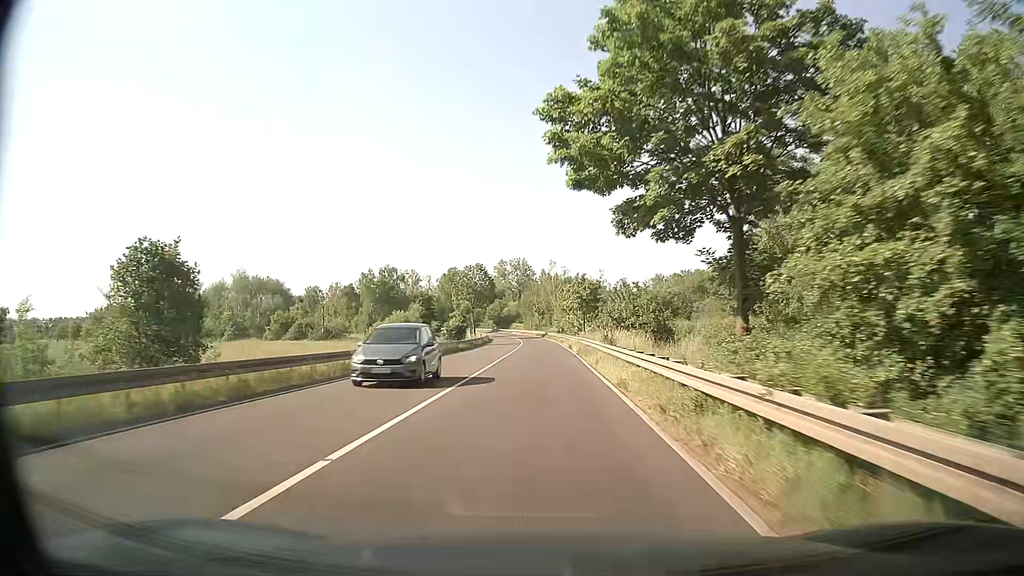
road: primary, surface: asphalt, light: Day
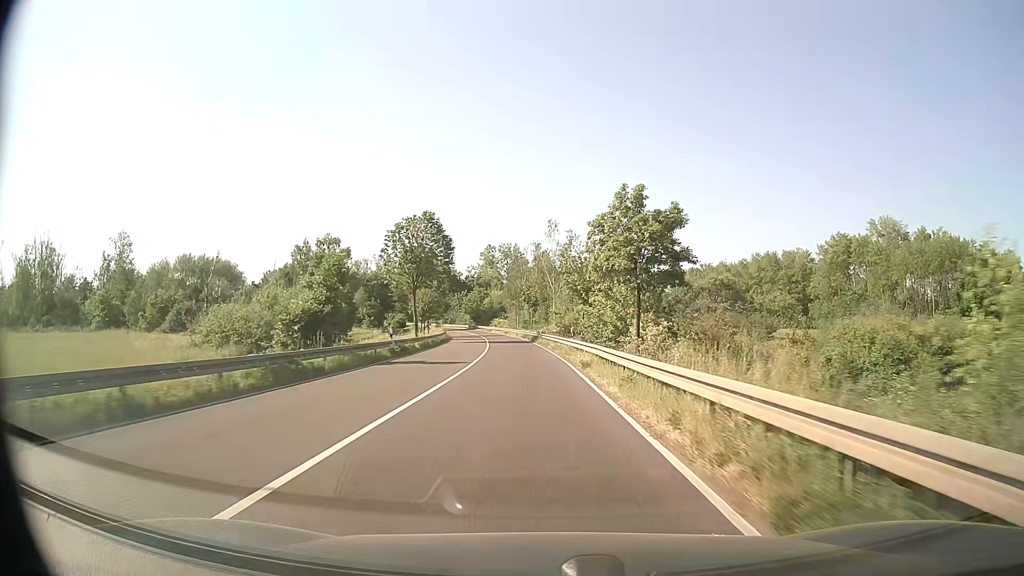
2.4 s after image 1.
(+0.3, +42.4) m; +1°
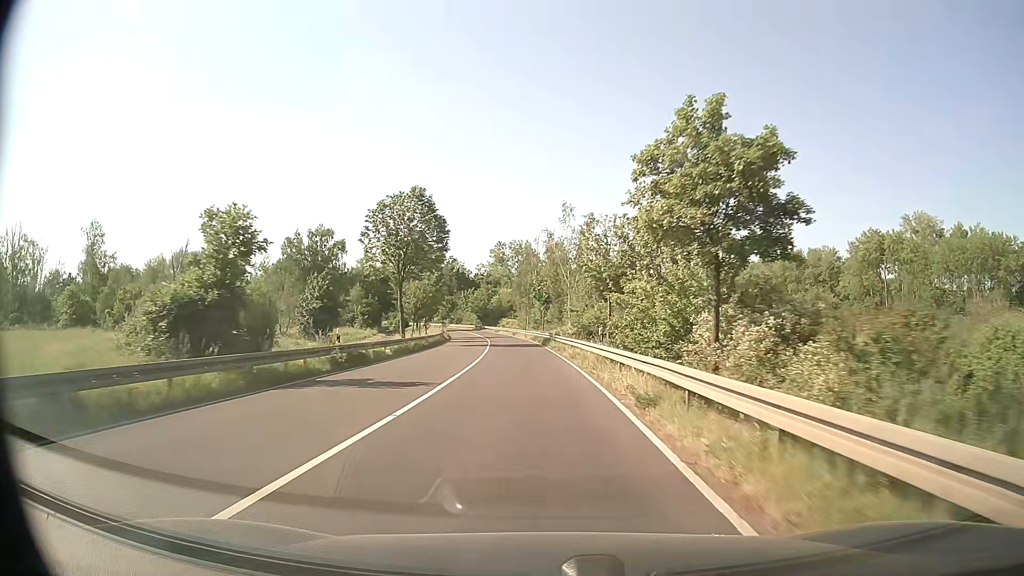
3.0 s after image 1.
(-0.1, +10.5) m; -1°
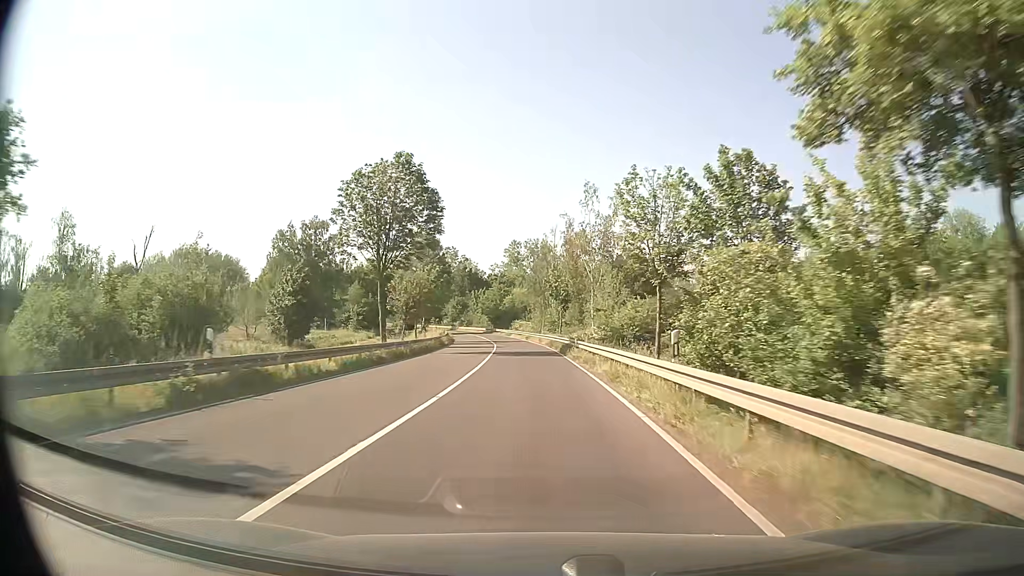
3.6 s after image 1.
(-0.1, +10.5) m; -1°
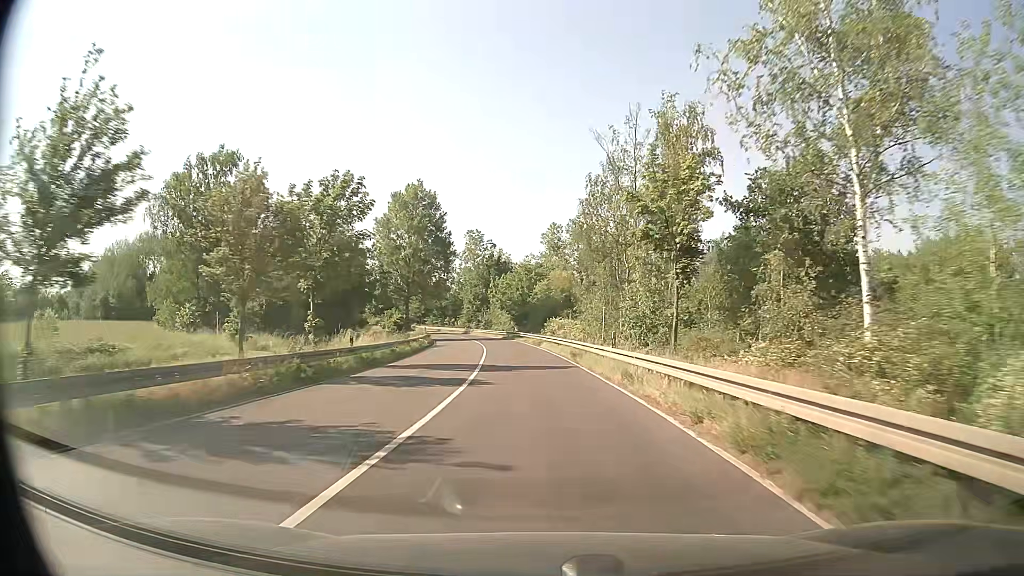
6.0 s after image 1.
(-1.3, +41.5) m; -3°
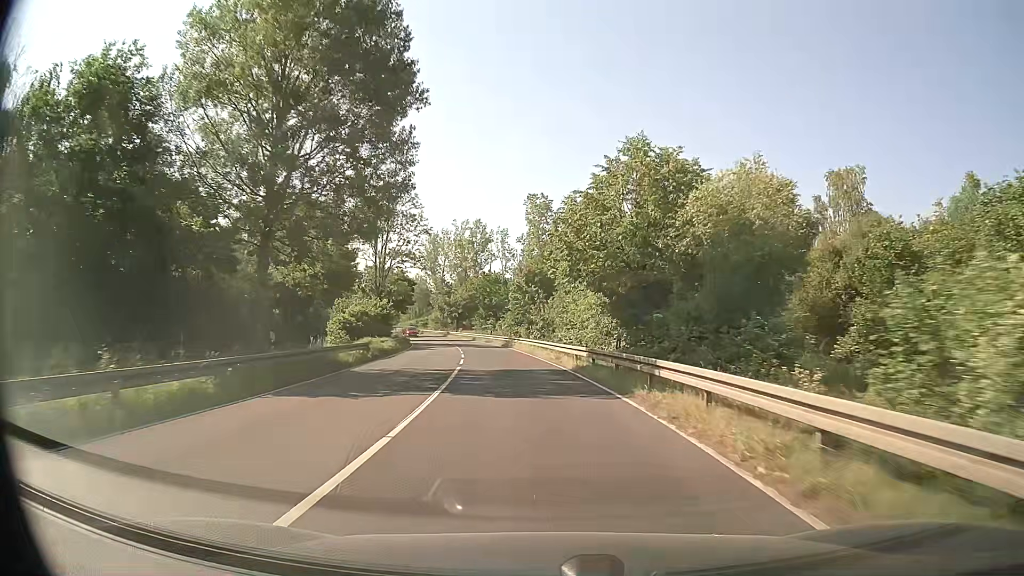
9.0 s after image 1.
(-2.9, +51.7) m; -7°
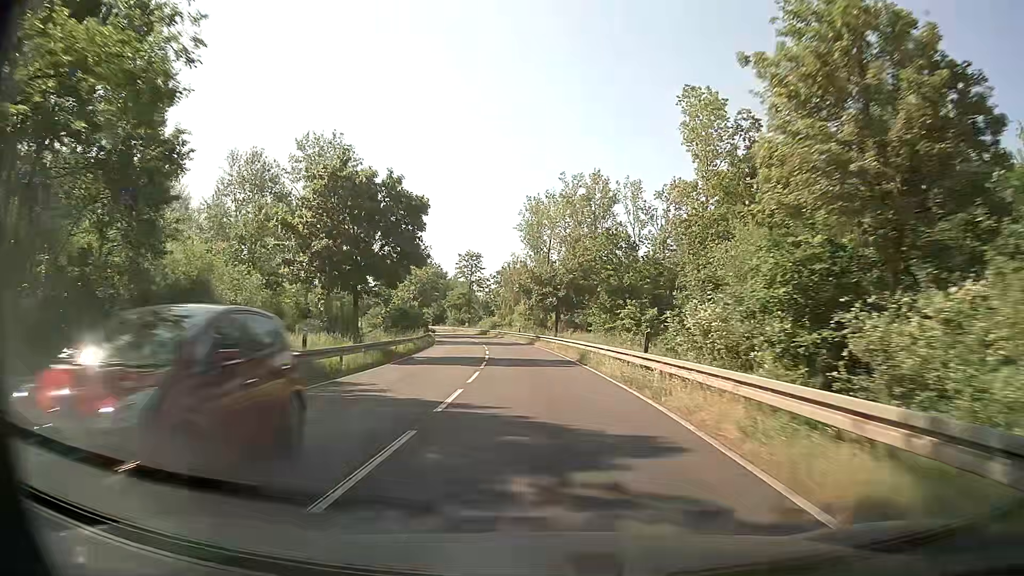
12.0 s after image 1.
(-4.7, +52.4) m; -10°
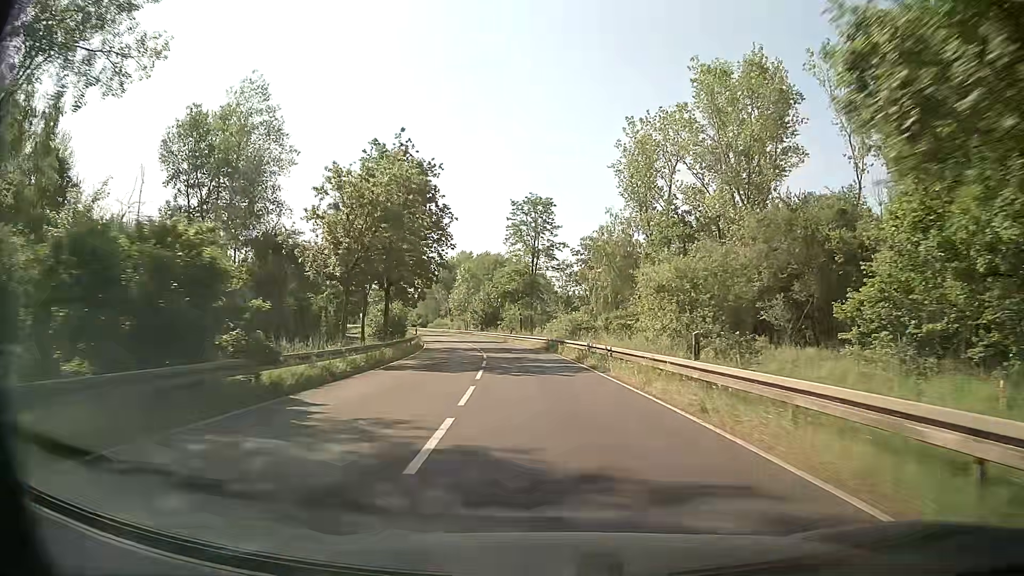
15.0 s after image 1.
(-3.6, +52.9) m; -7°
(0, +10) (0, +20) (-1, +30) (-2, +40) (-3, +50) (-5, +60) (-7, +70) (-9, +79) (-12, +89) (-14, +99) m
